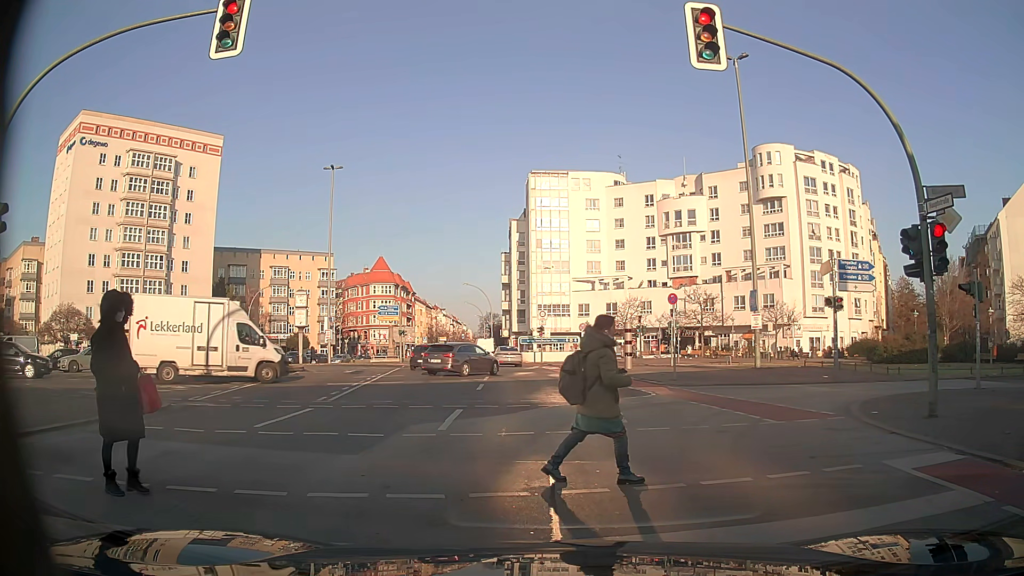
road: tertiary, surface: asphalt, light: Day
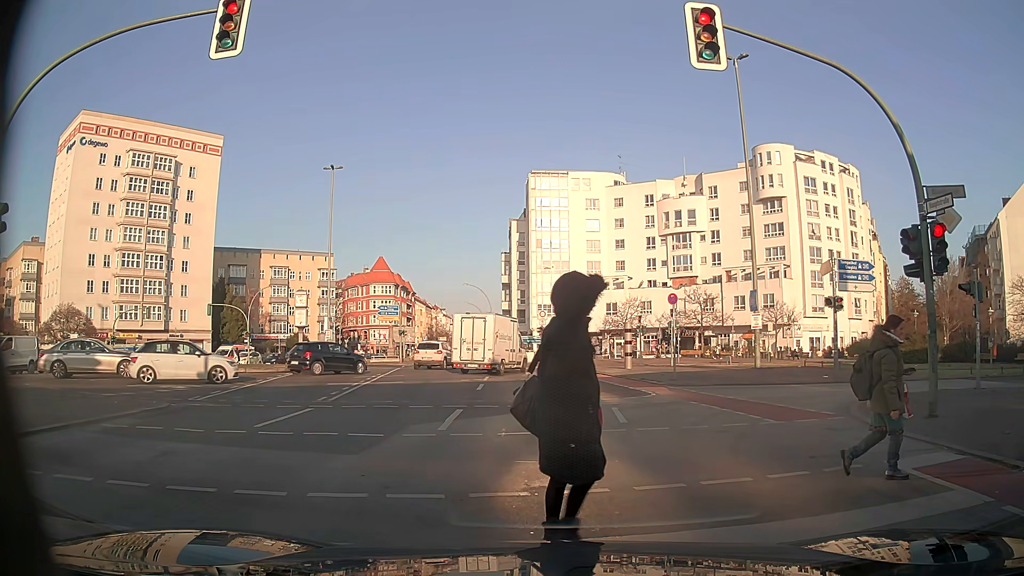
(0.0, 0.0) m; 0°
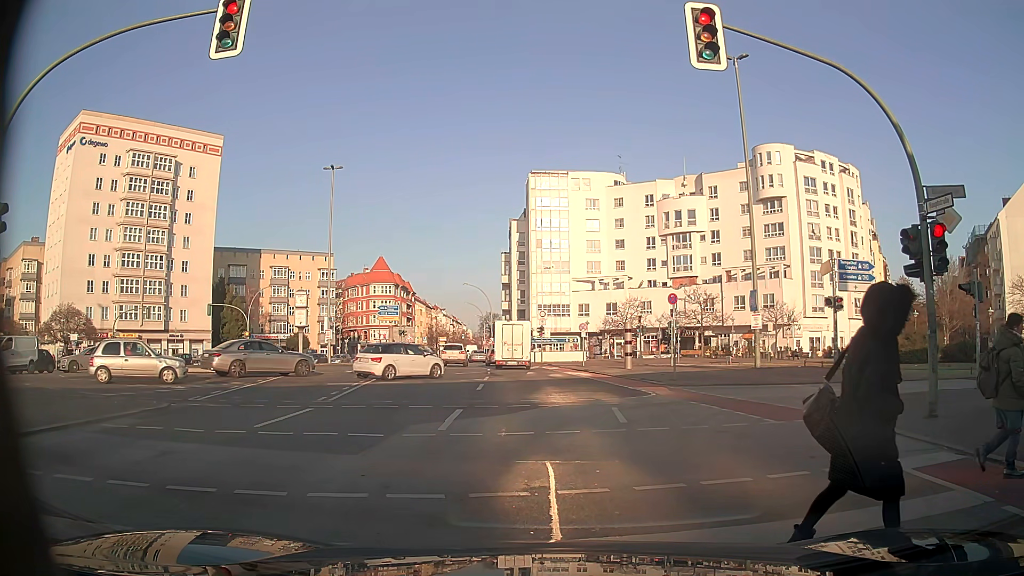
(0.0, 0.0) m; 0°
(0, +10) (0, +20) (-1, +30) (-2, +40) (-3, +50) (-5, +60) (-6, +70) (-8, +79) (-10, +89) (-11, +99) m
